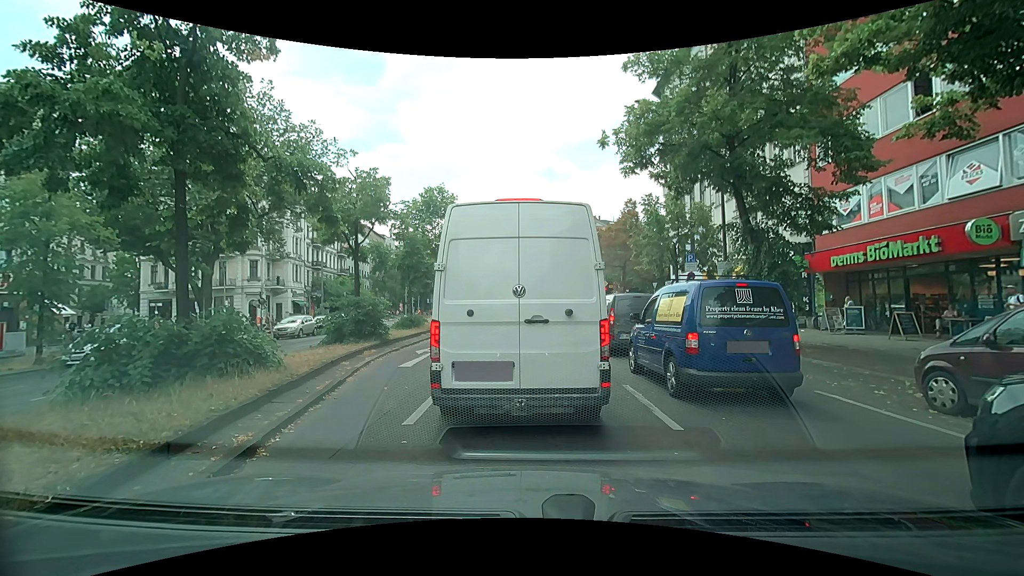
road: primary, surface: asphalt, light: Day
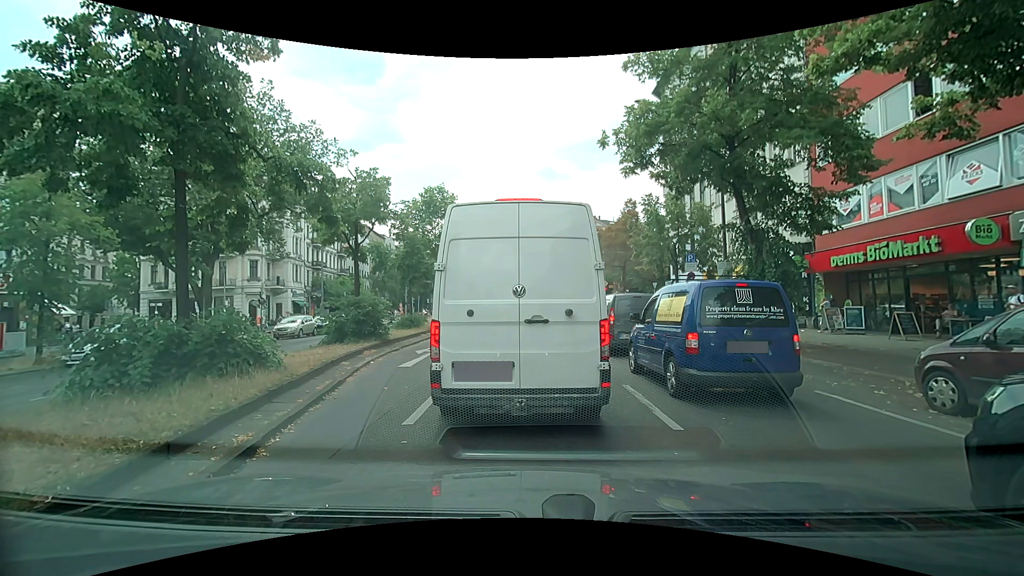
(0.0, 0.0) m; 0°
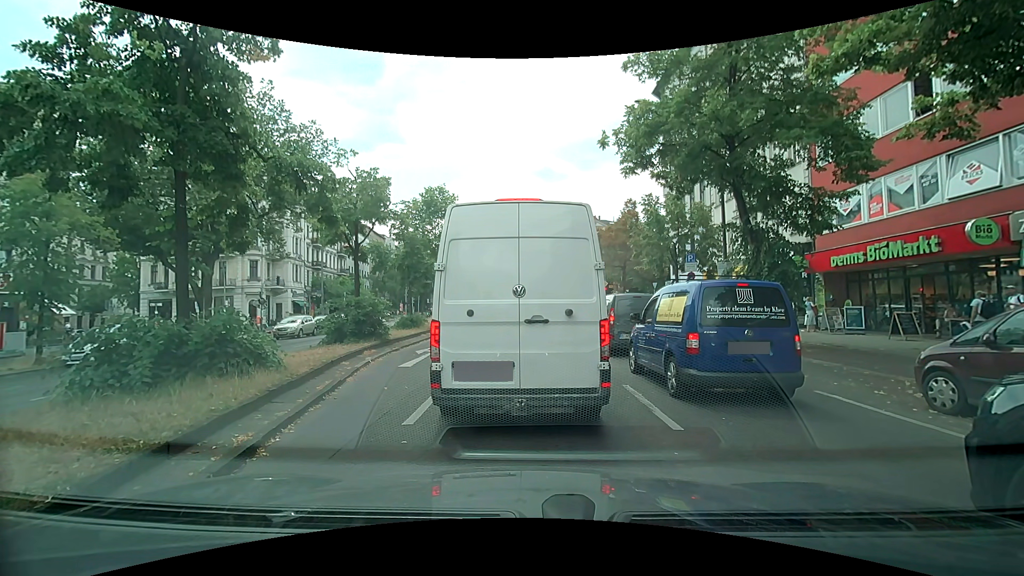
(0.0, 0.0) m; 0°
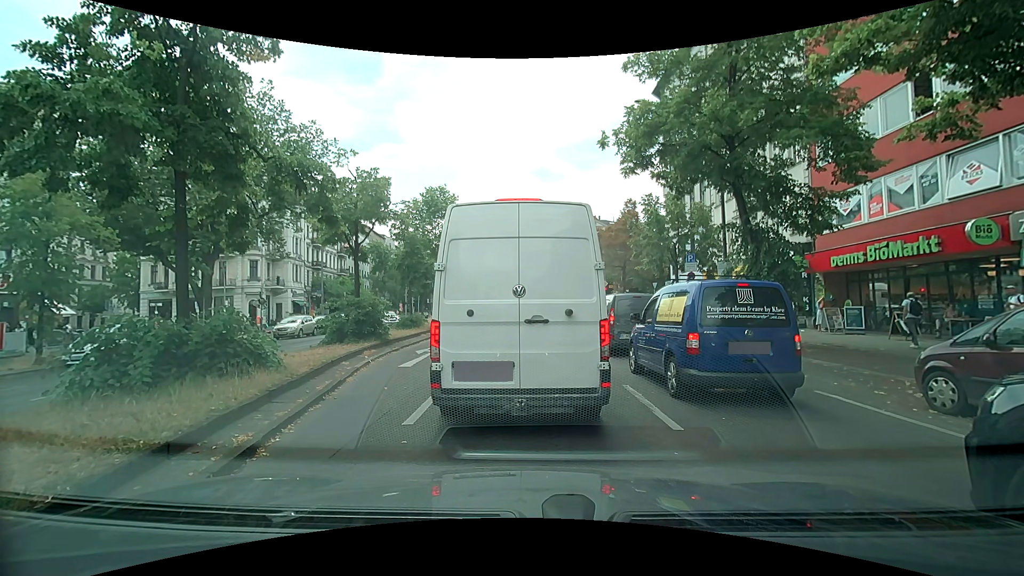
(0.0, 0.0) m; 0°
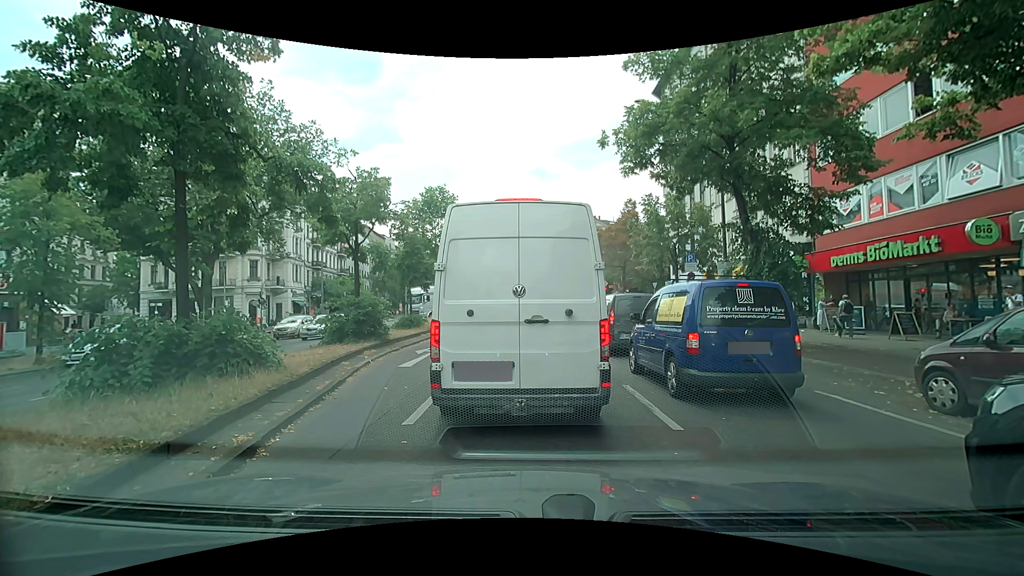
(0.0, 0.0) m; 0°
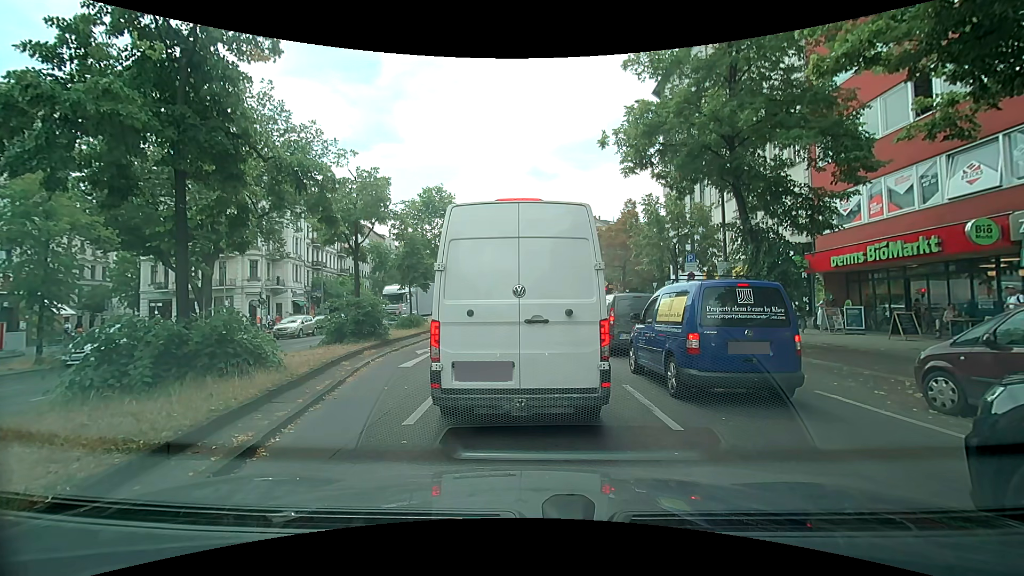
(0.0, 0.0) m; 0°
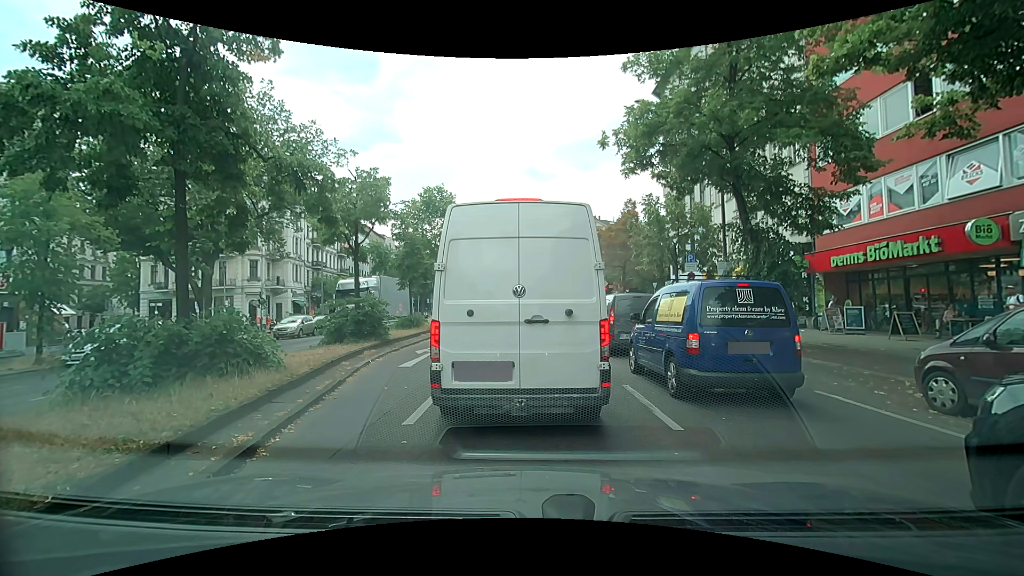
(0.0, 0.0) m; 0°
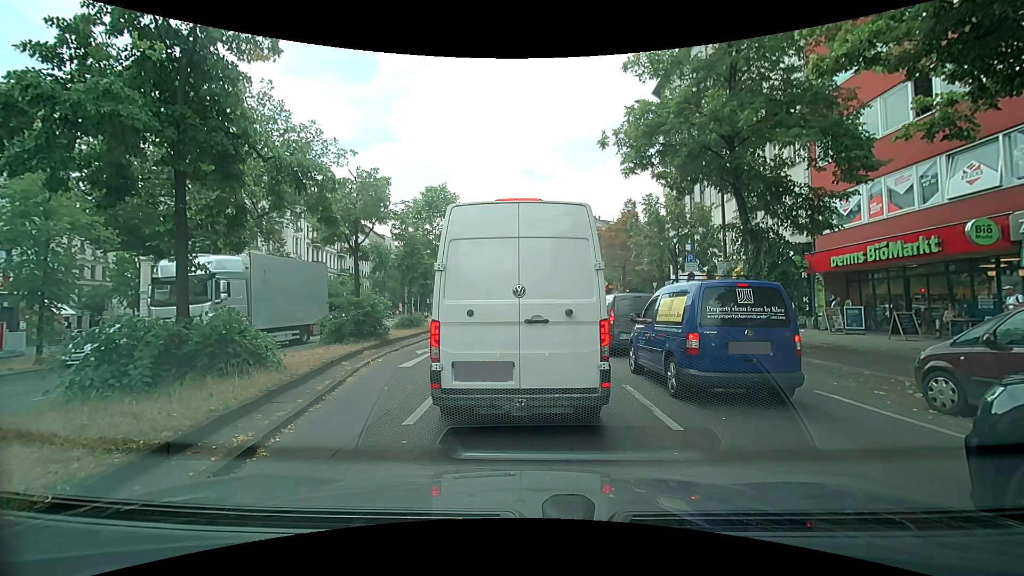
(0.0, 0.0) m; 0°
